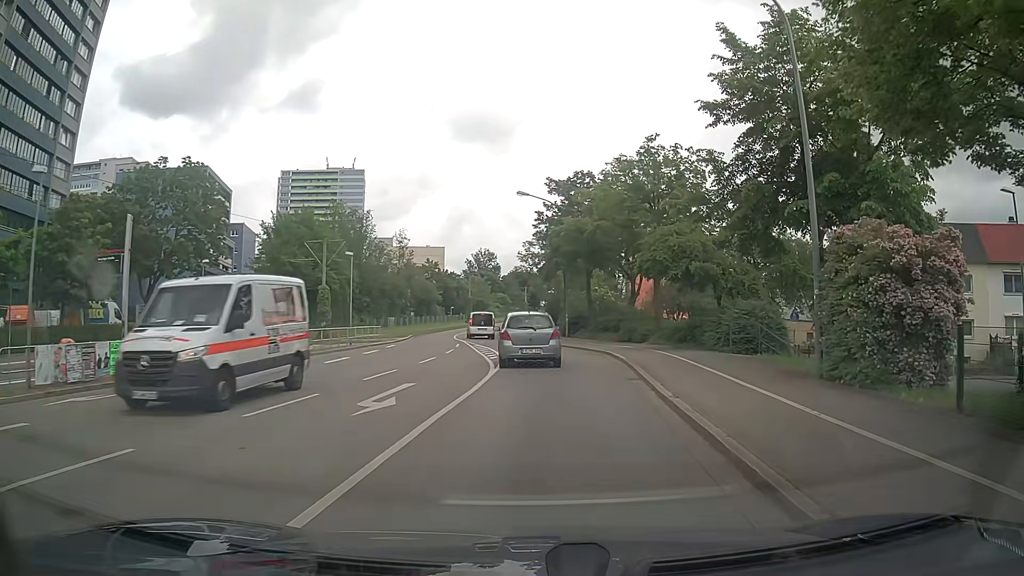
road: tertiary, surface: asphalt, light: Day
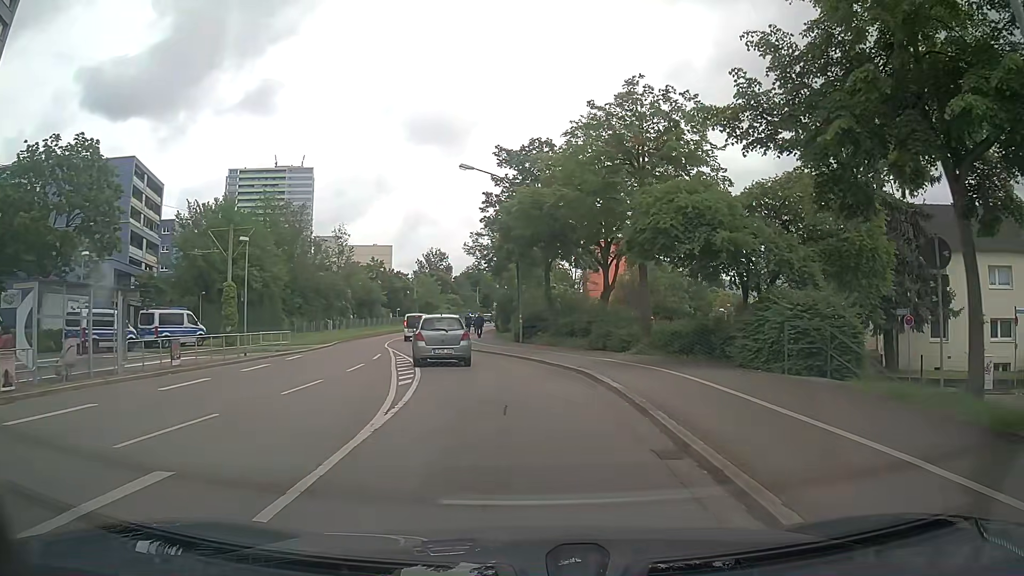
(+0.4, +8.5) m; +4°
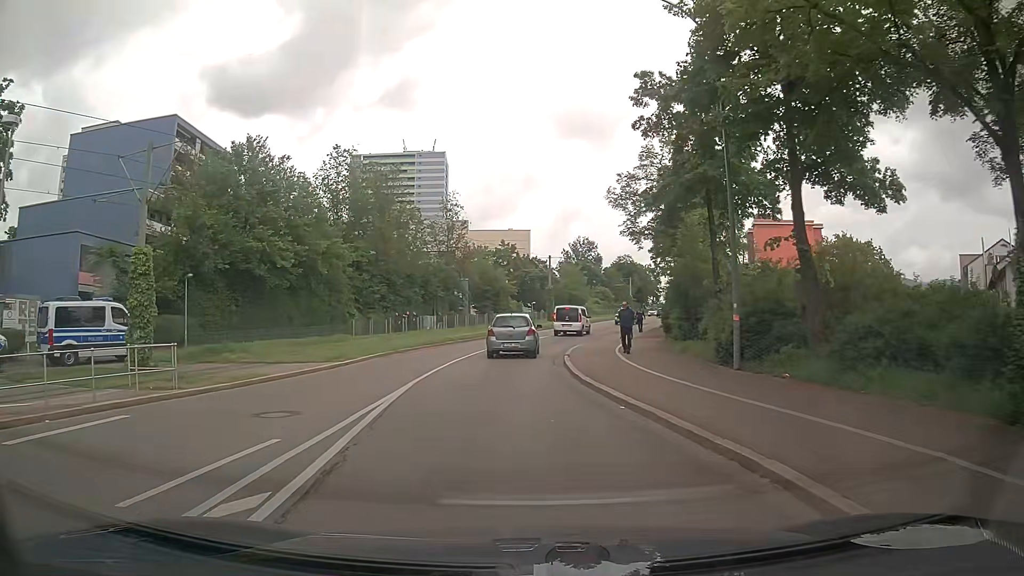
(-1.7, +21.0) m; -14°
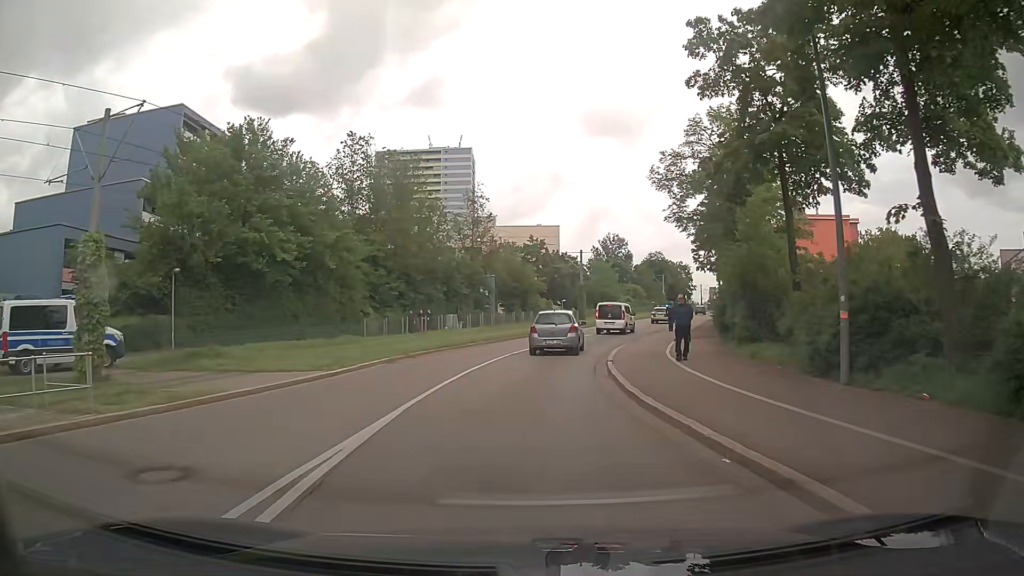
(-0.1, +4.2) m; -3°
